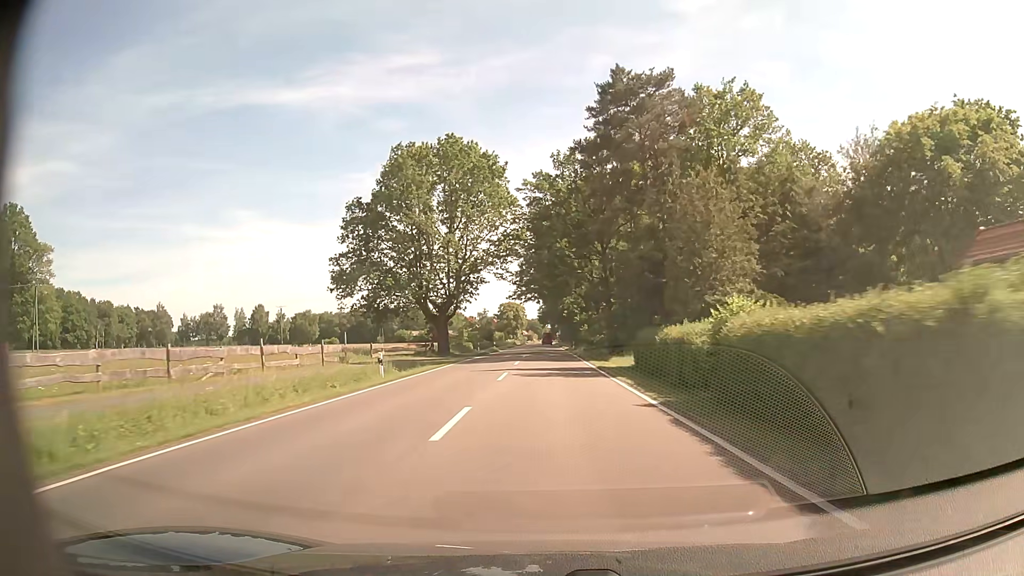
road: tertiary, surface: asphalt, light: Day
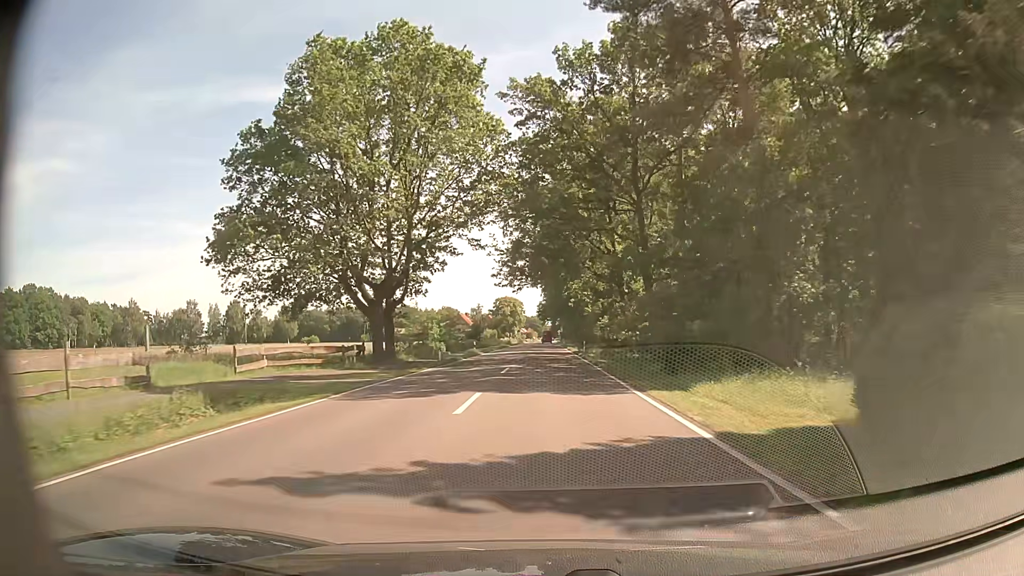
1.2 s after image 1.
(-0.1, +21.5) m; 0°
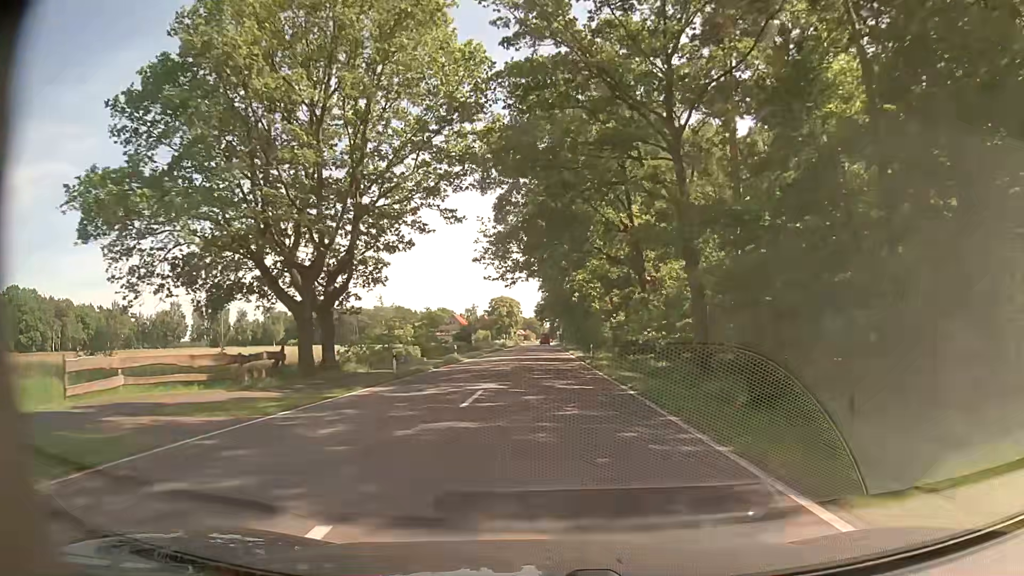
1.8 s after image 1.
(0.0, +10.8) m; 0°
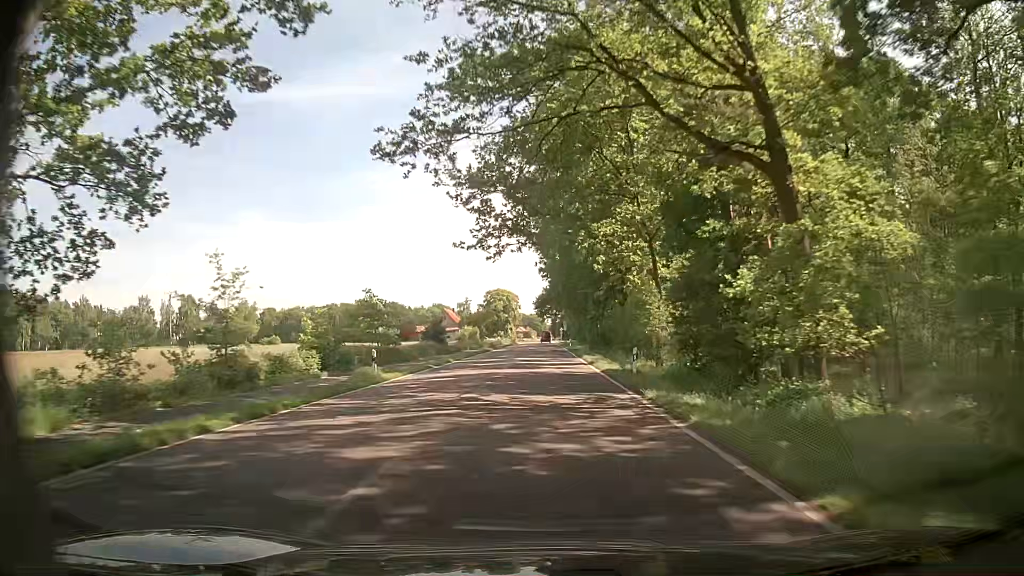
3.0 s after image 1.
(0.0, +21.6) m; 0°
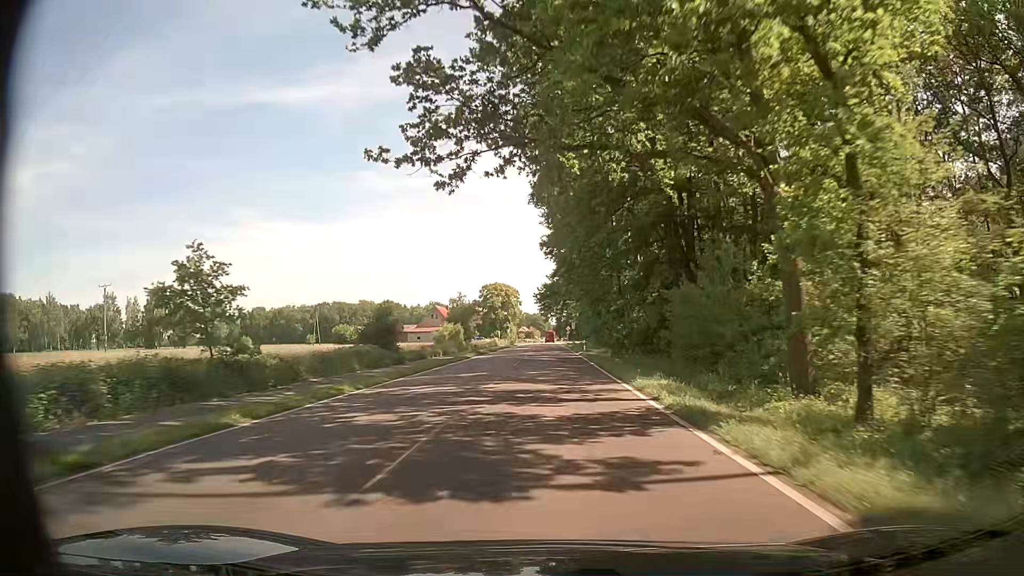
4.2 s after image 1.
(-0.1, +21.6) m; -1°
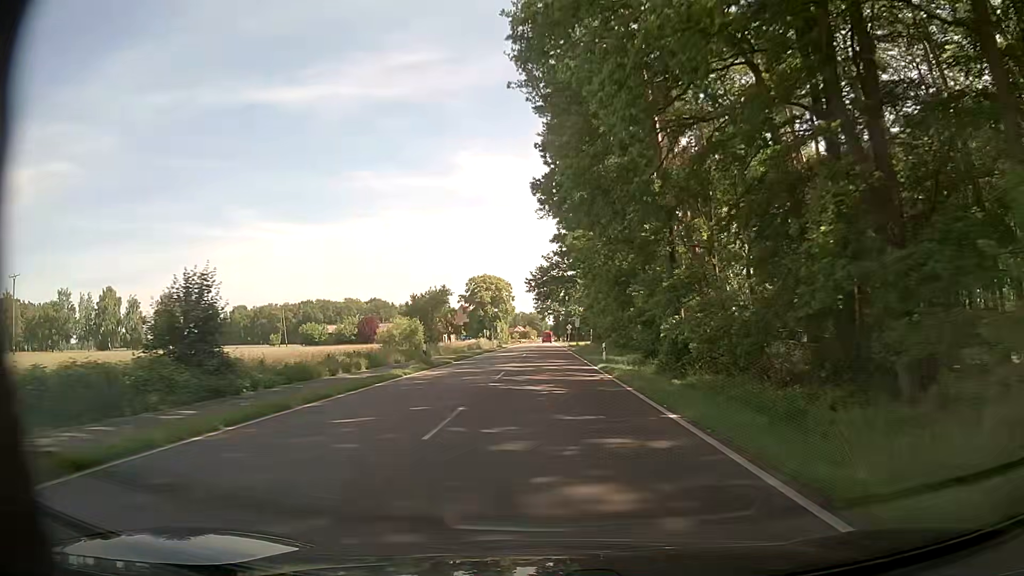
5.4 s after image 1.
(+0.2, +21.6) m; +1°
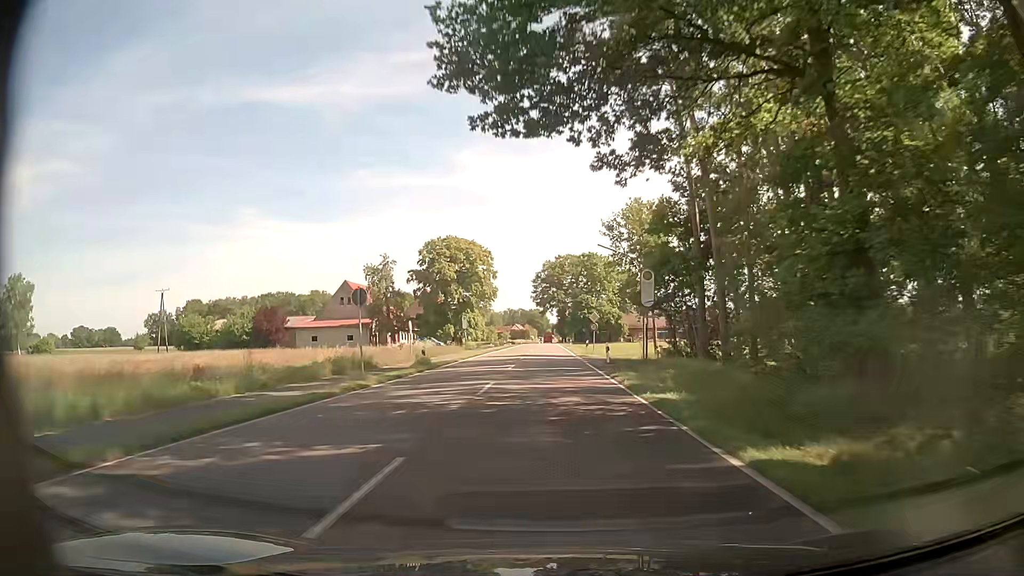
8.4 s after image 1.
(-0.4, +53.9) m; -1°
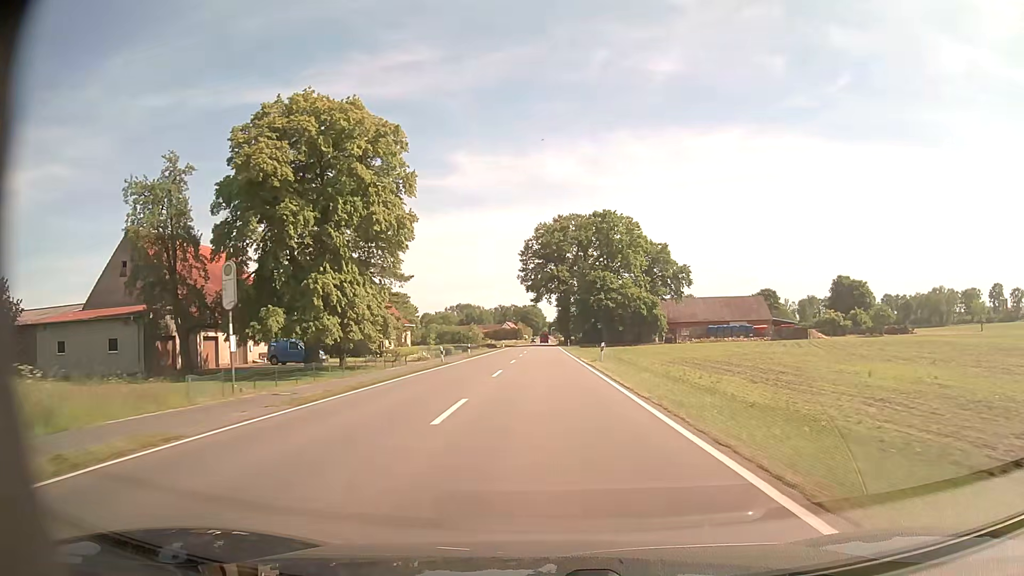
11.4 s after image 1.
(+0.2, +53.9) m; 0°
(0, +10) (0, +20) (0, +30) (0, +40) (0, +50) (0, +60) (0, +70) (0, +80) (0, +90) (0, +100) m
